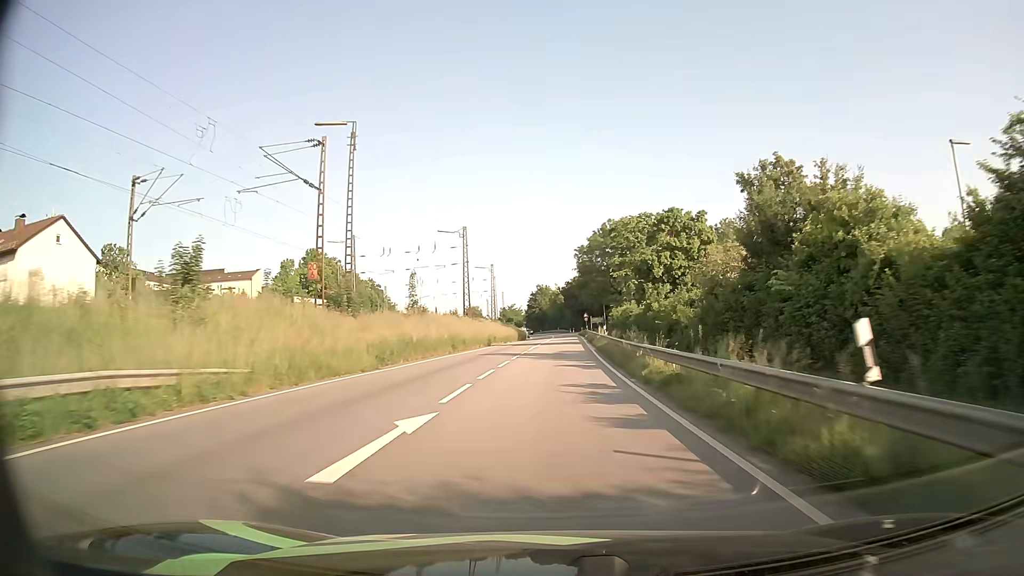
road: primary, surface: asphalt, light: Day
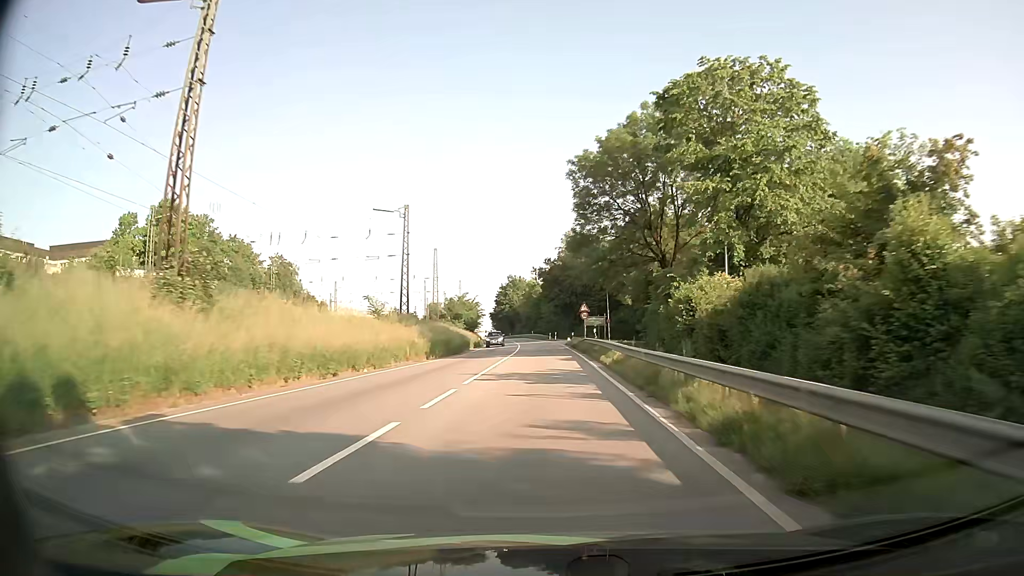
(+0.8, +54.6) m; +1°
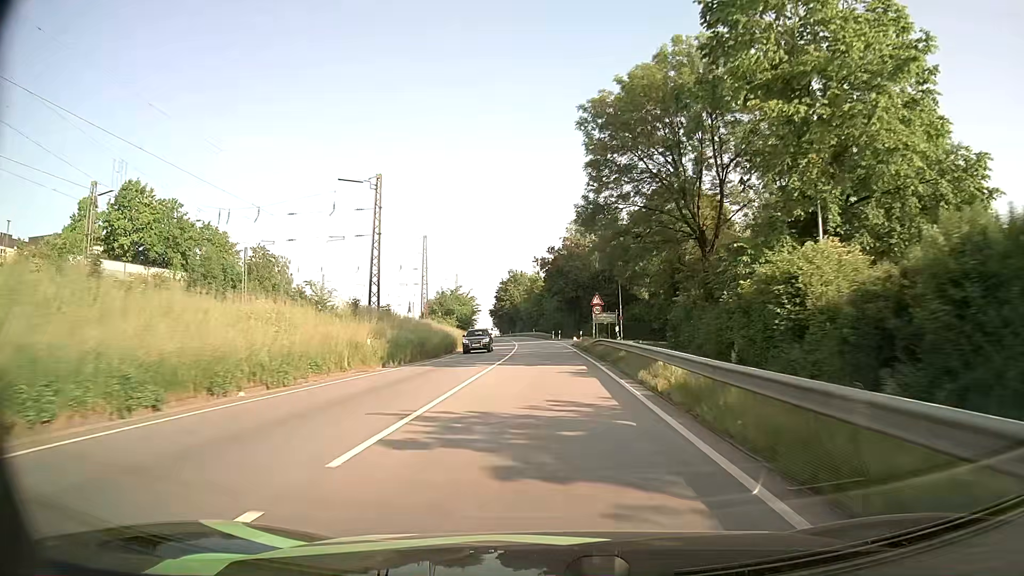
(0.0, +11.2) m; 0°
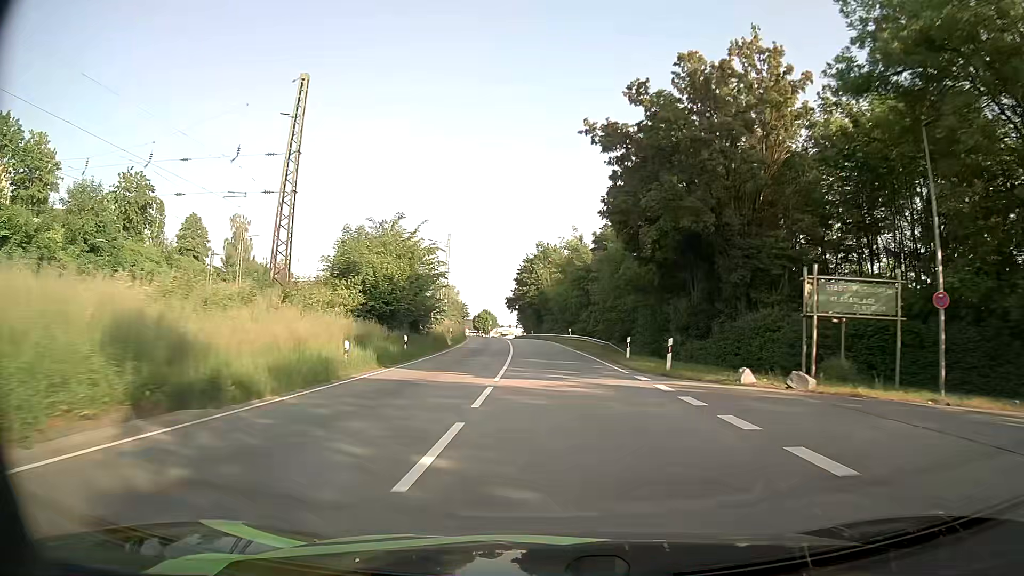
(-1.5, +56.3) m; -3°
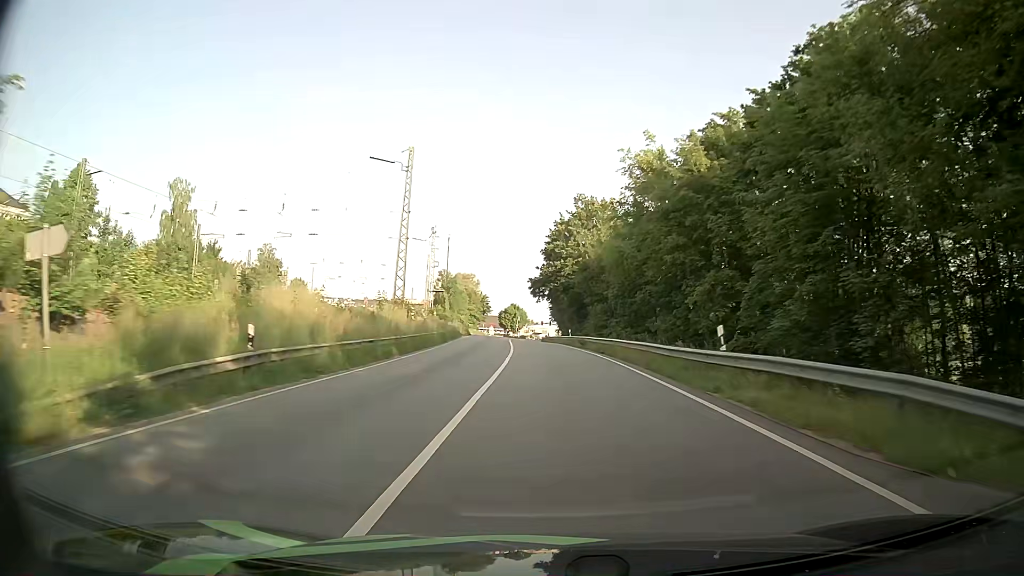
(-0.9, +43.7) m; -3°
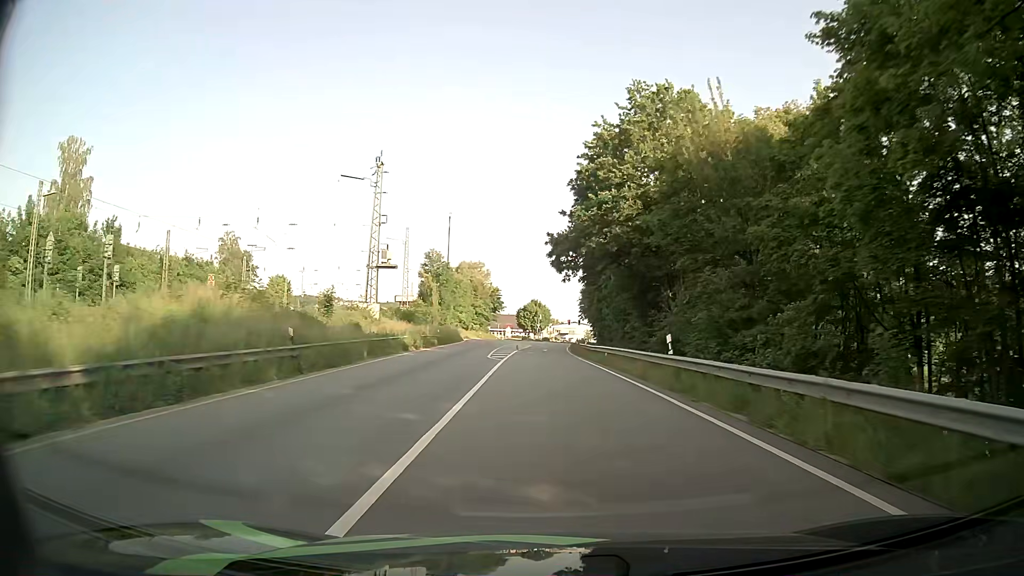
(-0.8, +39.9) m; -2°
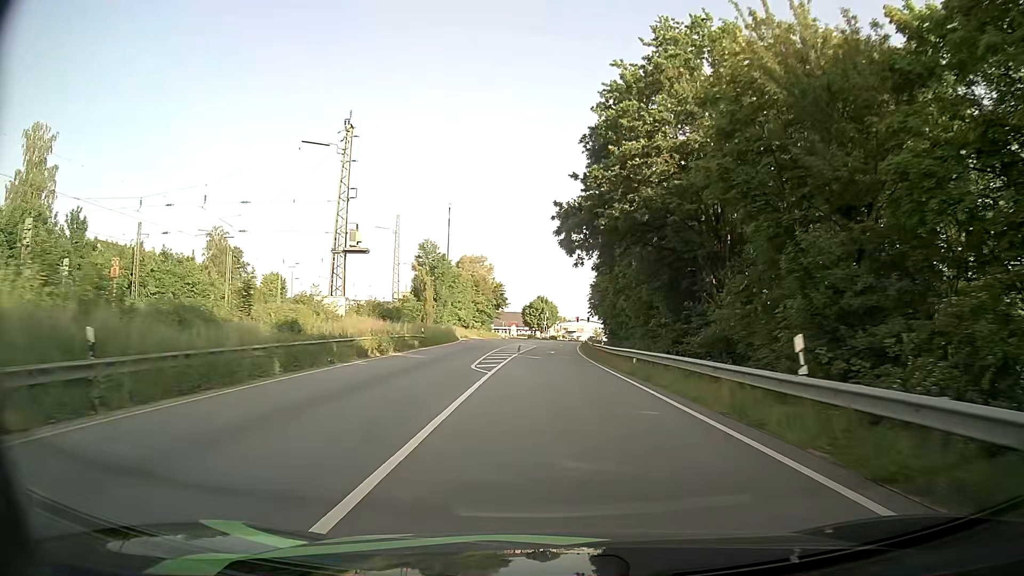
(-0.1, +9.8) m; -1°
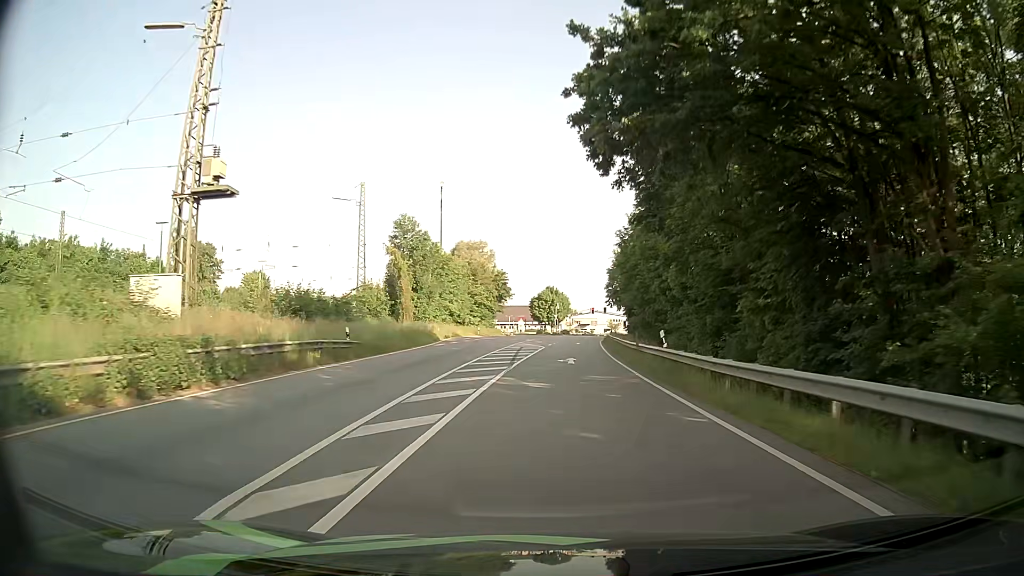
(0.0, +19.2) m; -1°
(0, +10) (0, +20) (0, +30) (0, +40) (0, +50) (-1, +60) (0, +70) (0, +80) (+1, +90) (+2, +100) m
